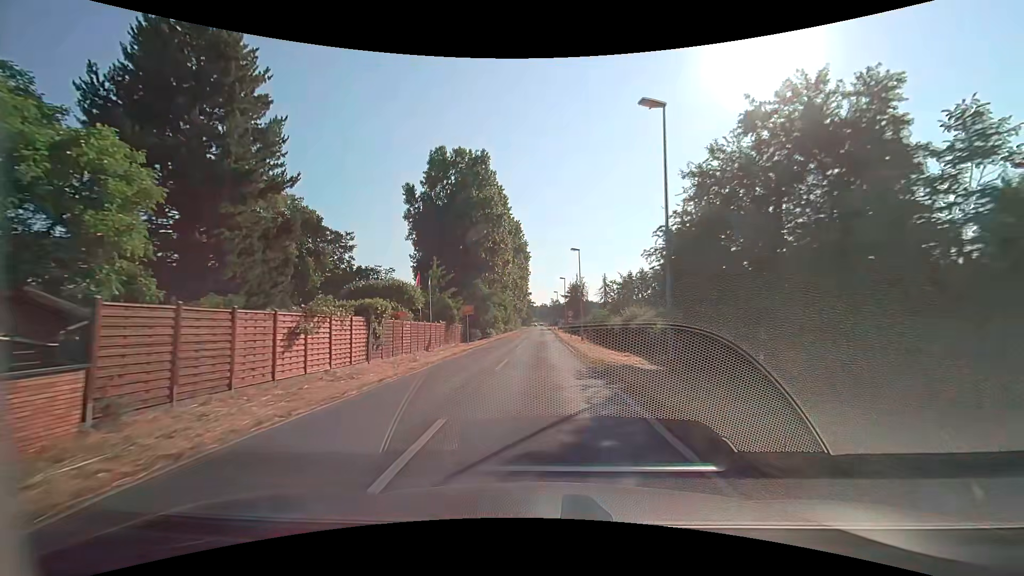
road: unclassified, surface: asphalt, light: Day
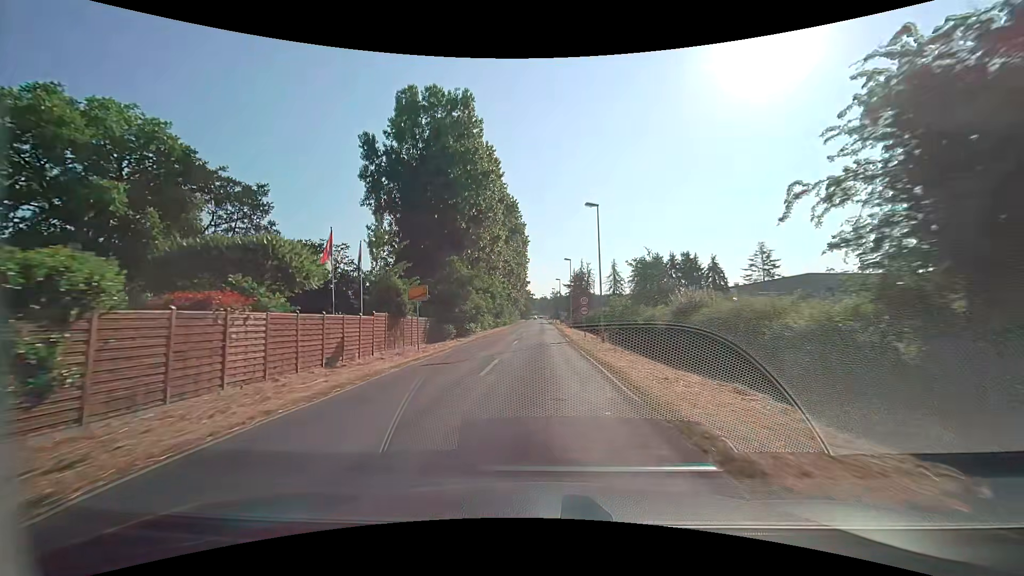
(0.0, +15.2) m; 0°
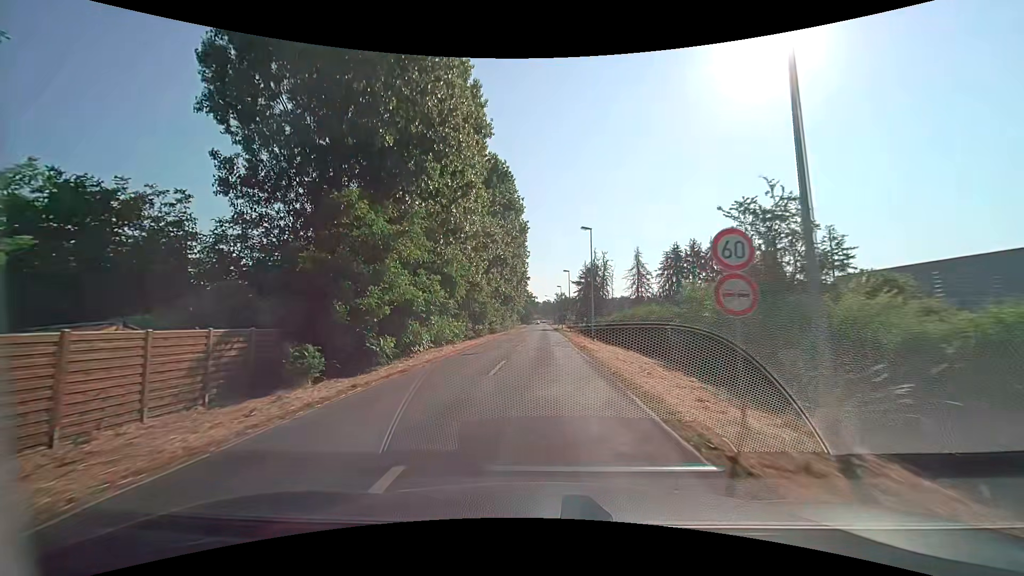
(-0.1, +22.9) m; 0°
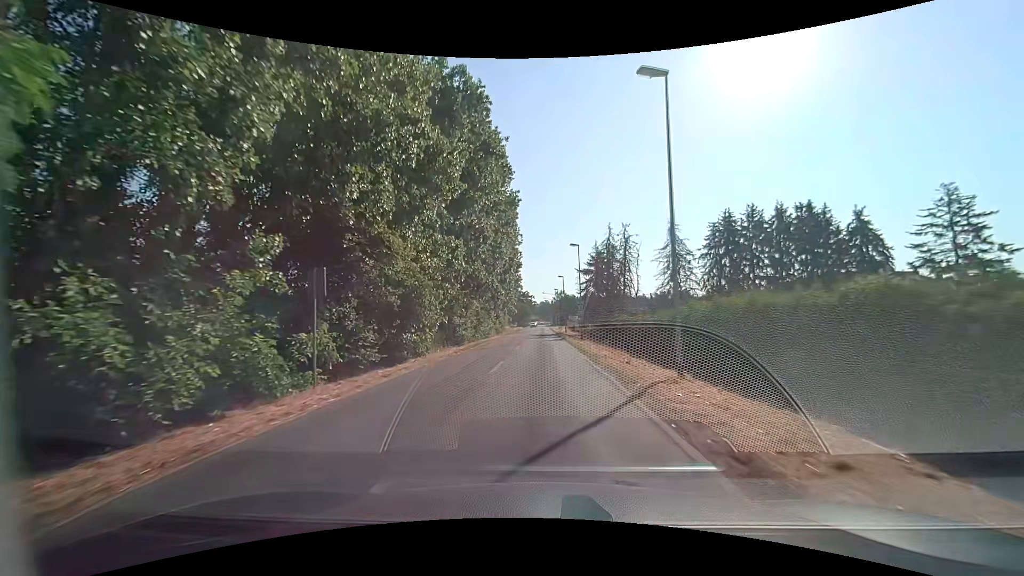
(0.0, +23.6) m; 0°
